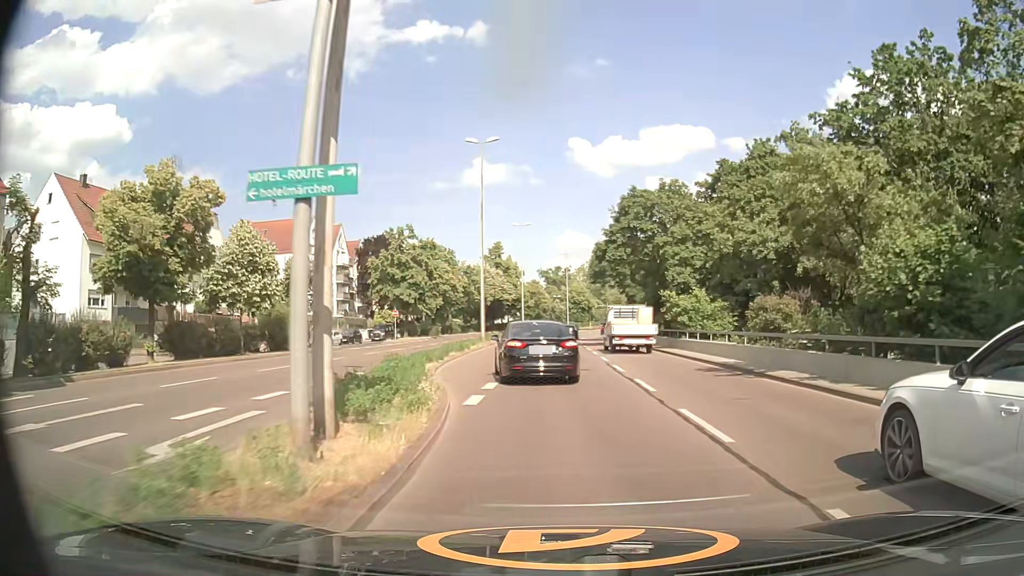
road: primary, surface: asphalt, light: Day
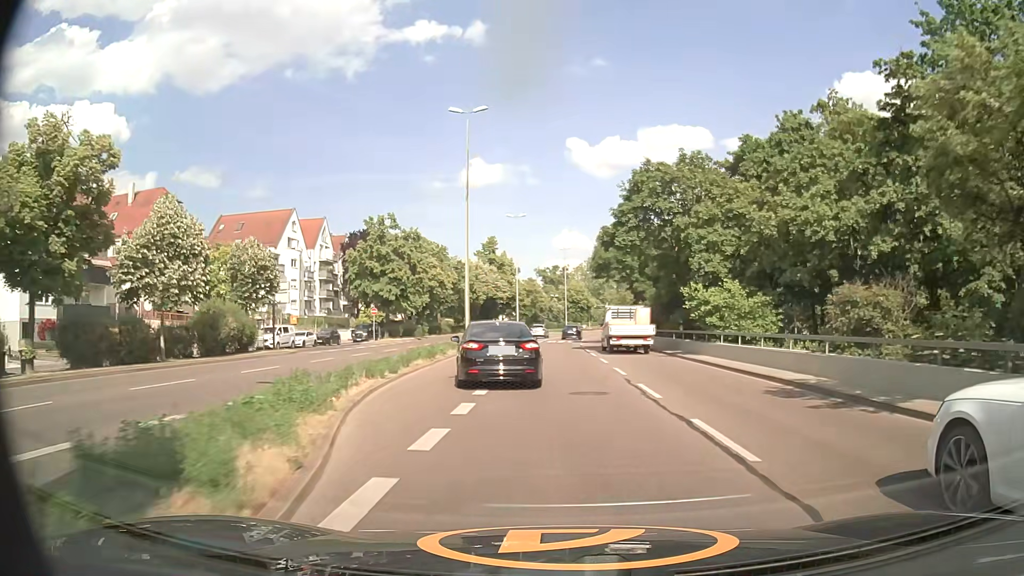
(0.0, +7.2) m; 0°
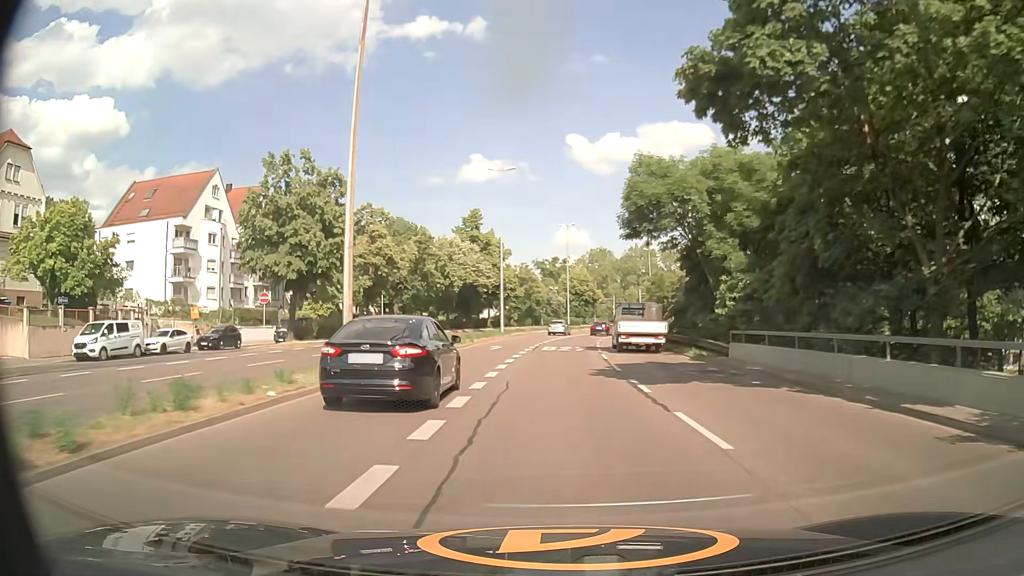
(0.0, +23.4) m; 0°
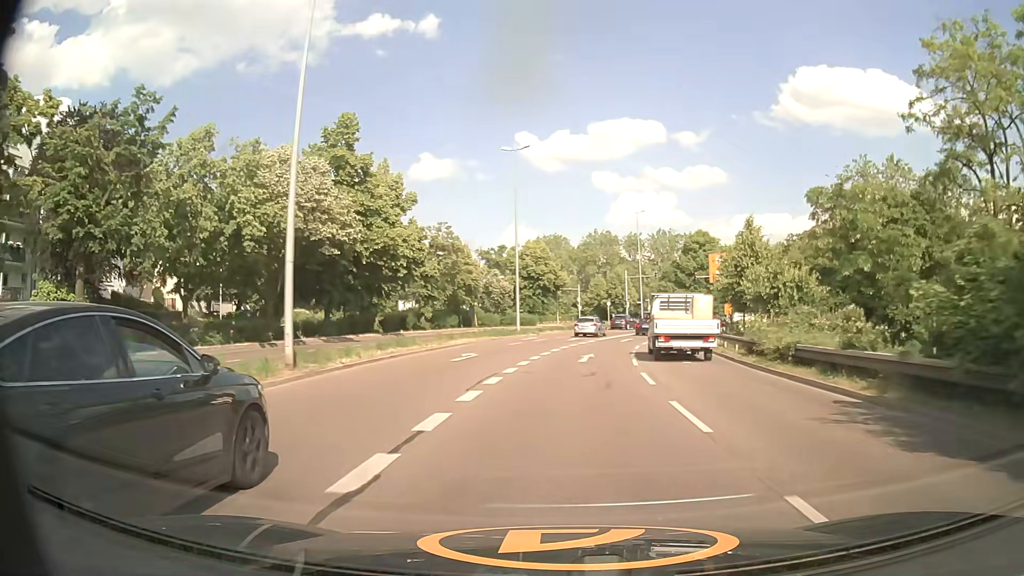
(+0.8, +41.2) m; +4°
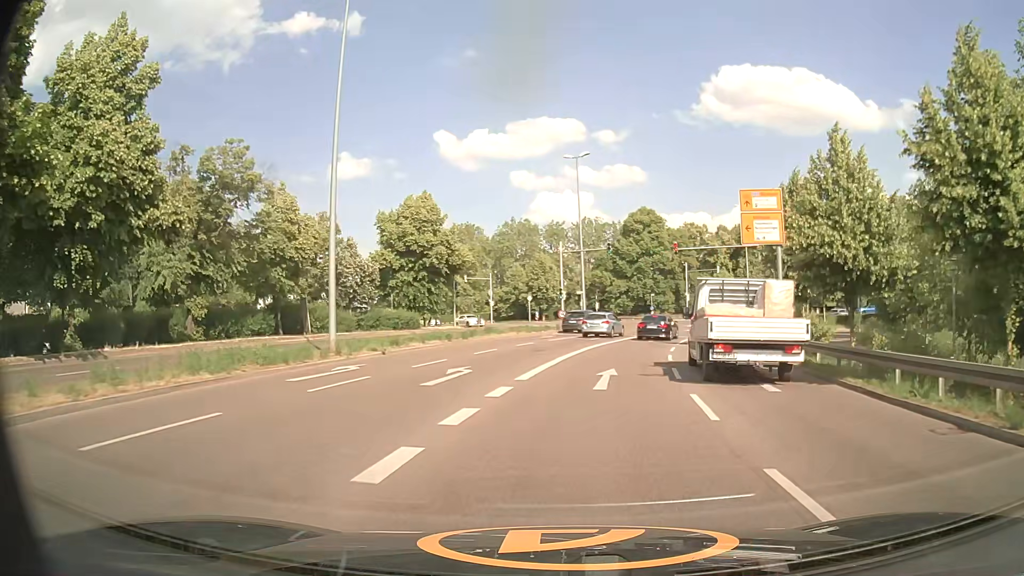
(+1.5, +28.8) m; +7°
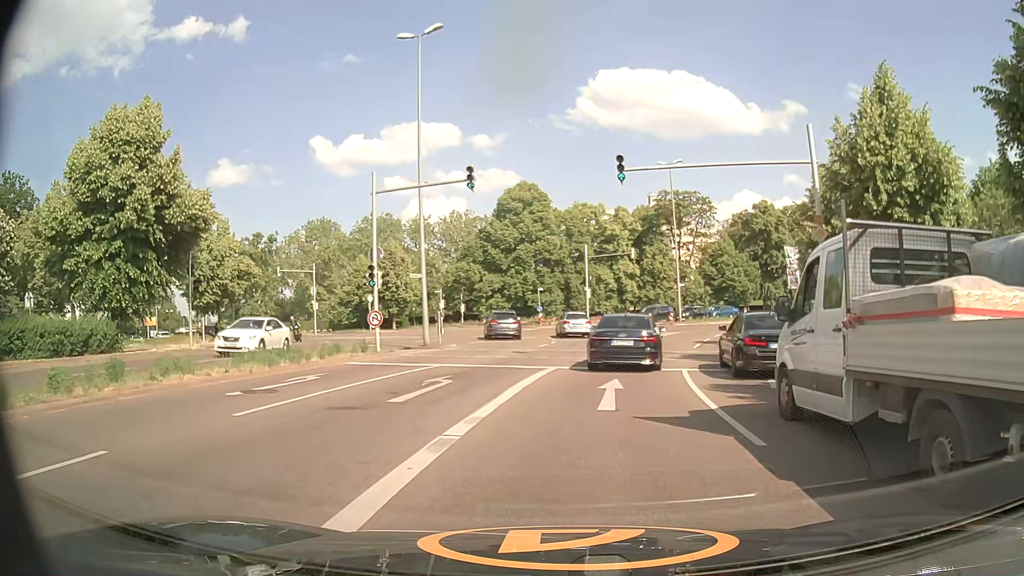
(+2.2, +25.5) m; +11°
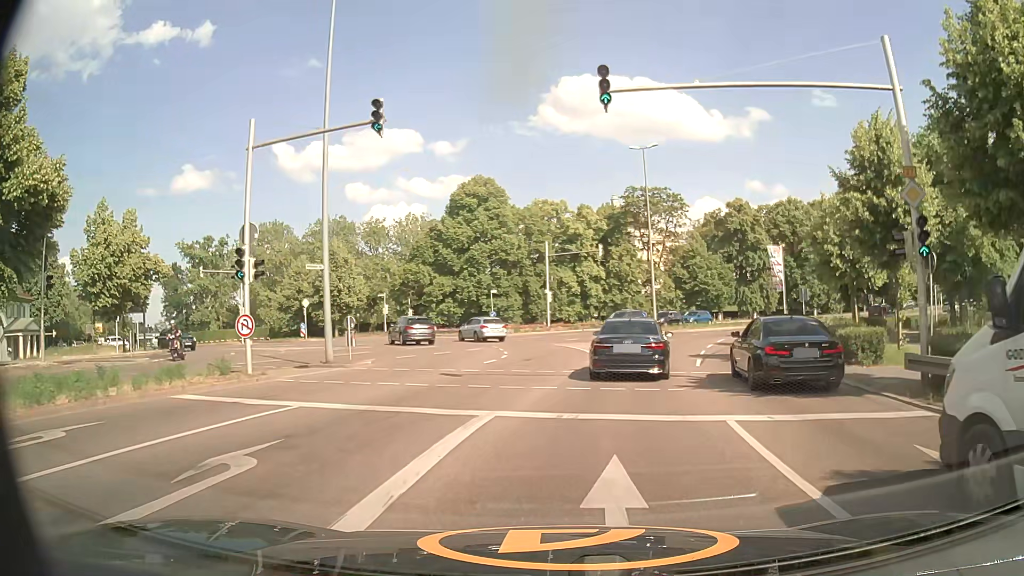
(+0.3, +8.0) m; +3°
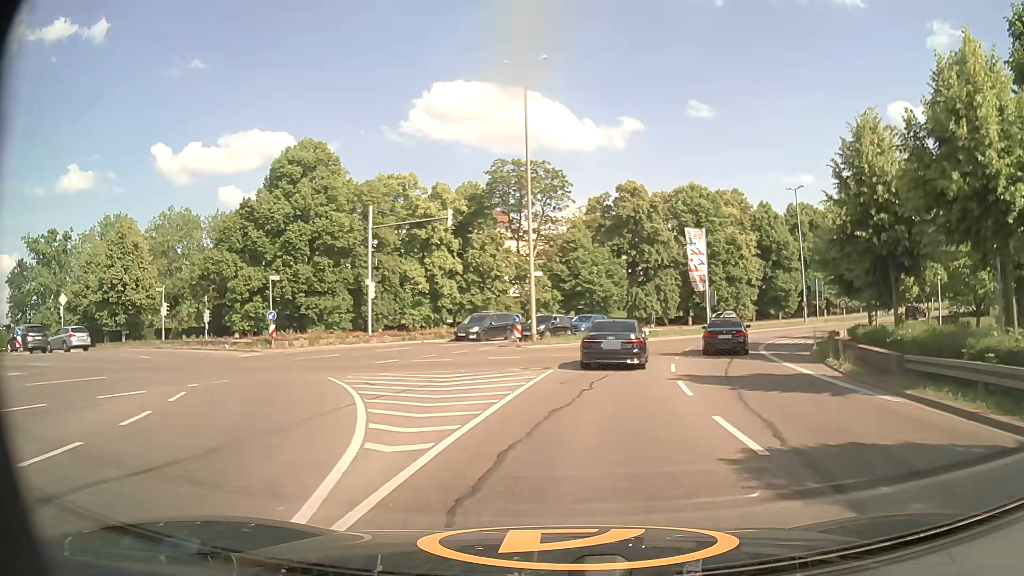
(+2.1, +19.8) m; +12°
(0, +10) (+2, +20) (+4, +30) (+7, +39) (+12, +48) (+18, +56) (+25, +63) (+32, +70) (+40, +76) (+48, +82) m
